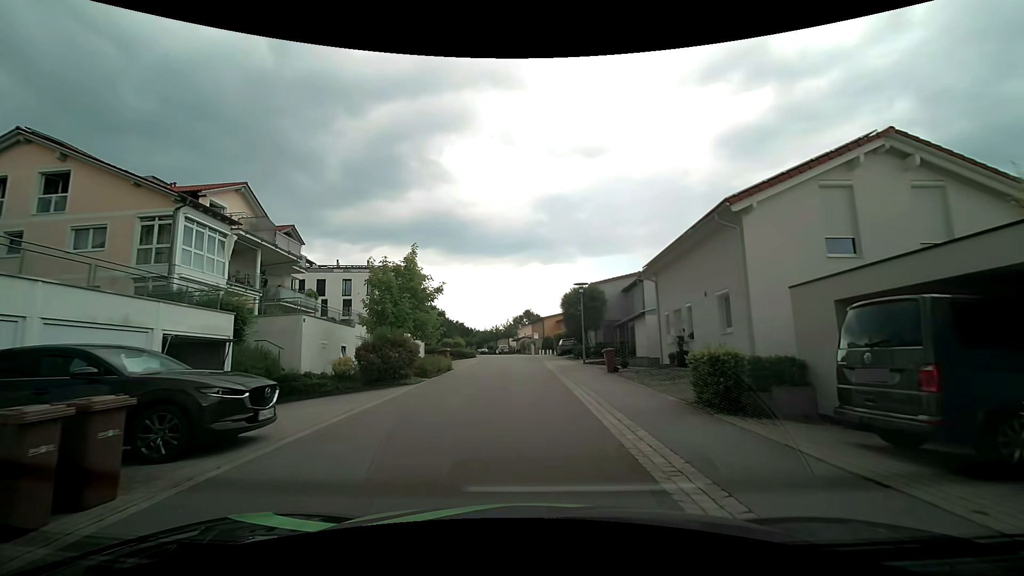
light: Day
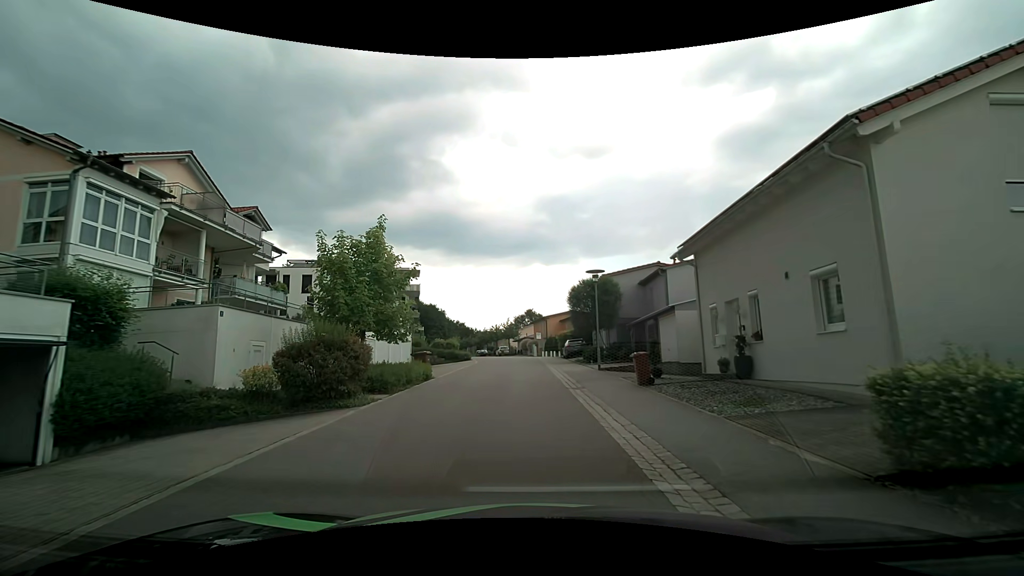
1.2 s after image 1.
(0.0, +5.4) m; -1°
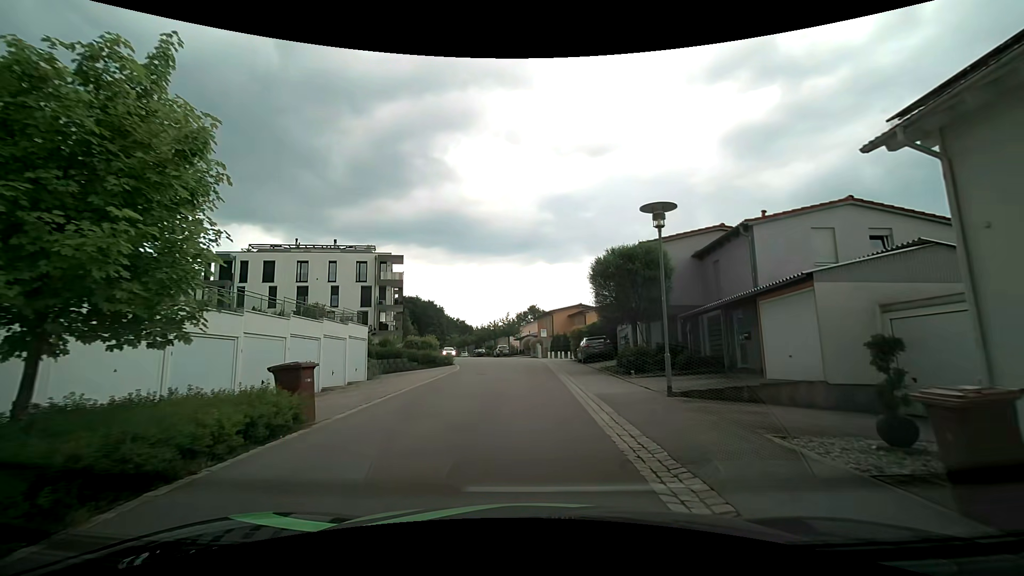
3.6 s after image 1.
(+0.1, +10.9) m; +1°
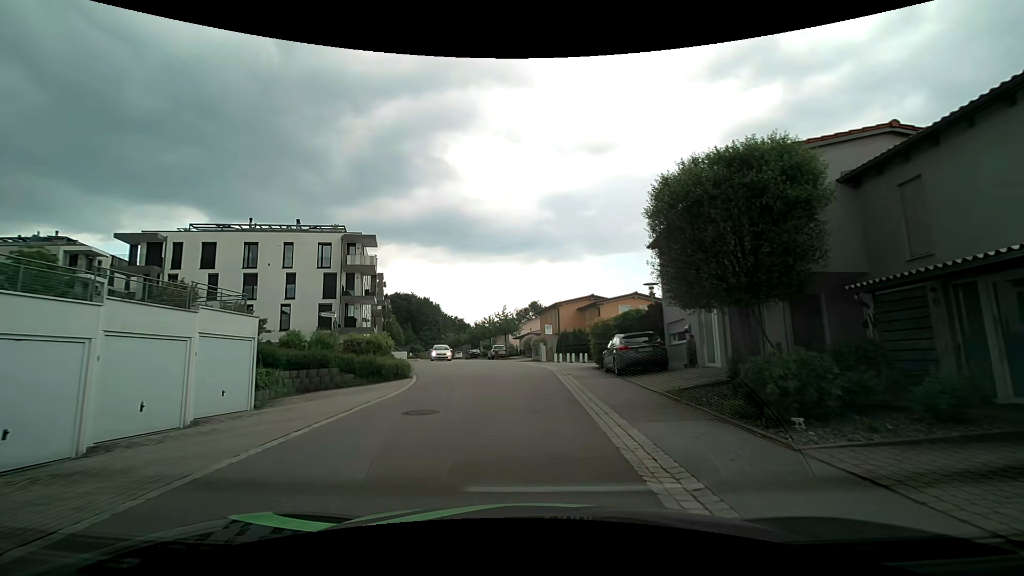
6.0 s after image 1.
(0.0, +11.1) m; 0°
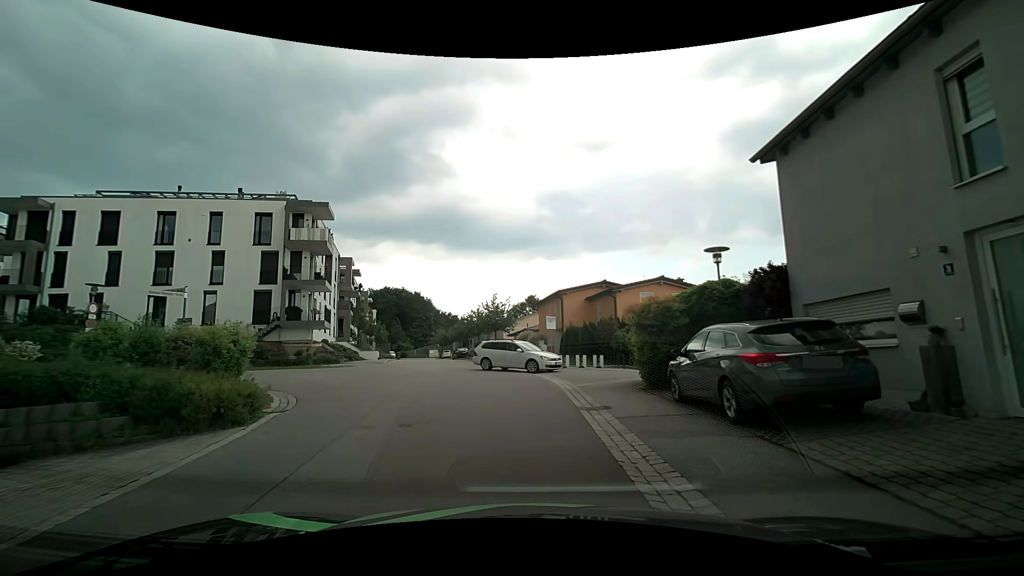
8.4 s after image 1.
(0.0, +10.6) m; 0°
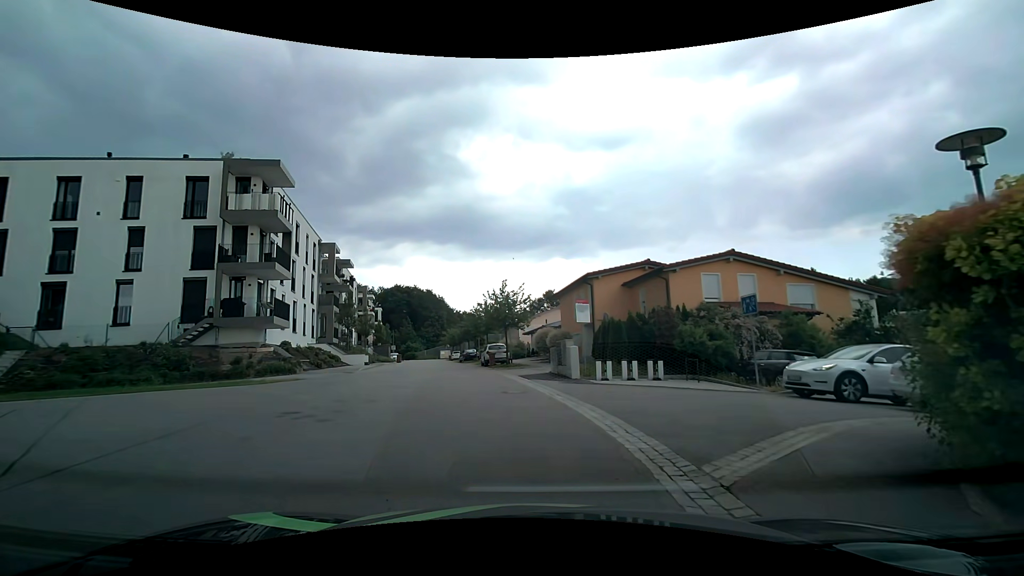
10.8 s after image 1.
(-0.1, +9.8) m; -3°
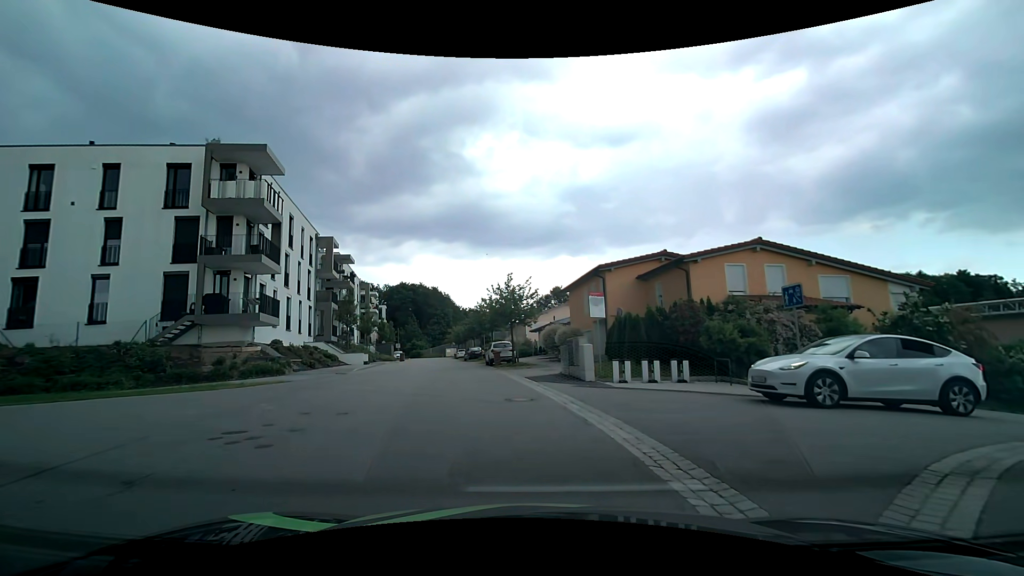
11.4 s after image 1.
(0.0, +2.2) m; +1°
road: residential
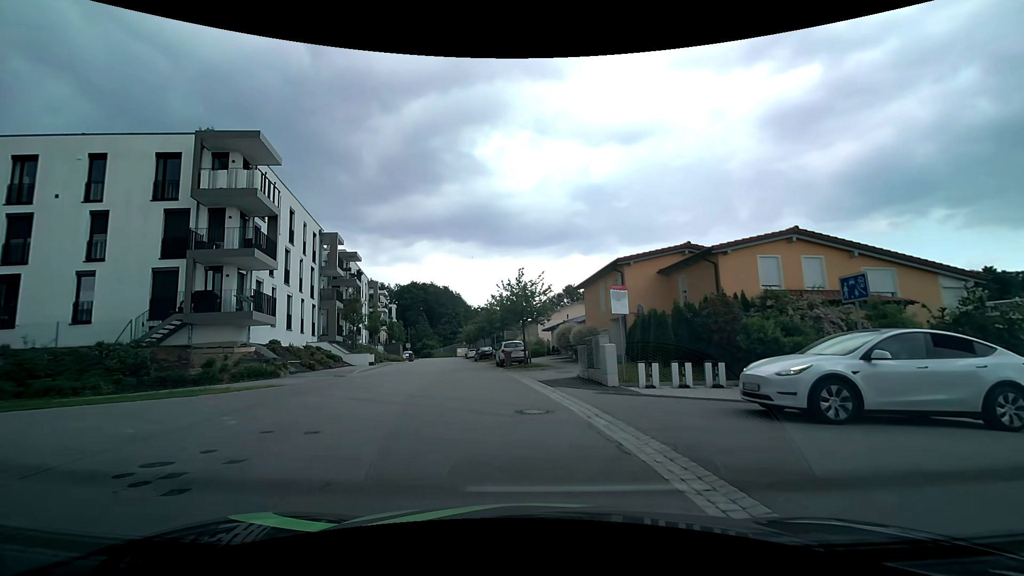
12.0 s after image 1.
(0.0, +2.0) m; -1°
(-3, +9) (-12, +10) (-22, +8) (-32, +6) (-42, +4) (-51, +3) (-61, +1) (-71, 0) (-81, -2) (-91, -3) m
